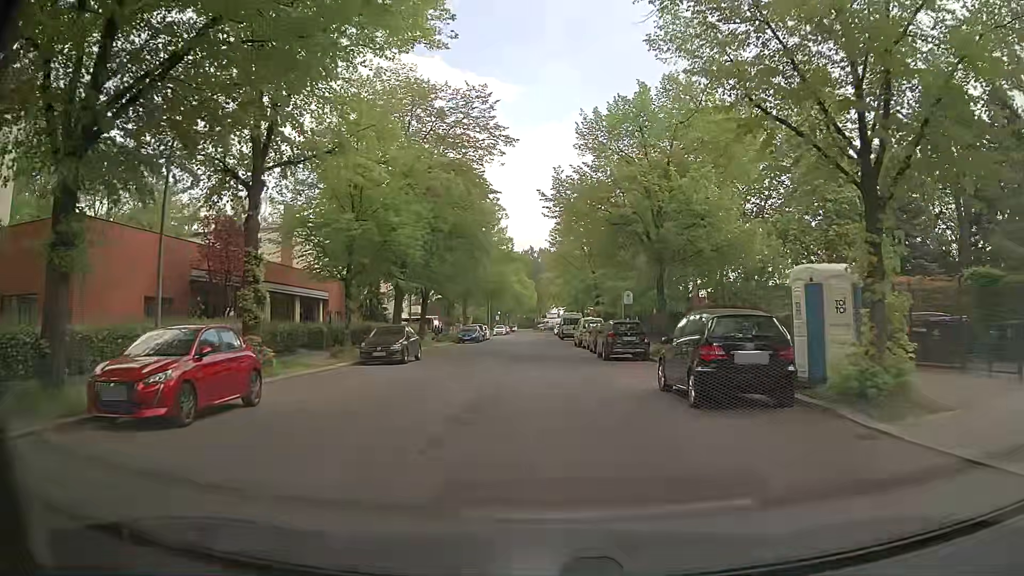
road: residential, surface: asphalt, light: Day
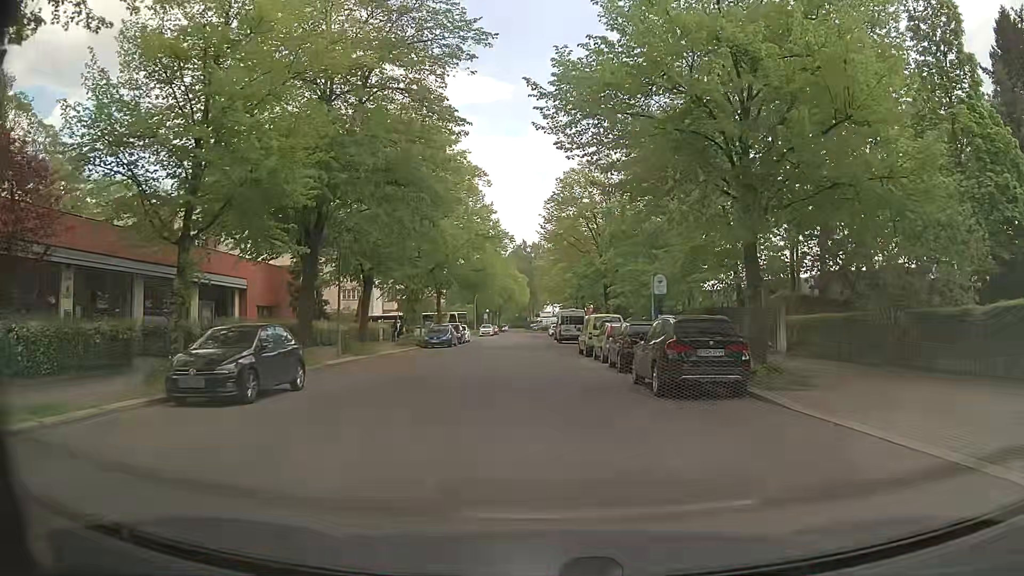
(0.0, +13.3) m; 0°
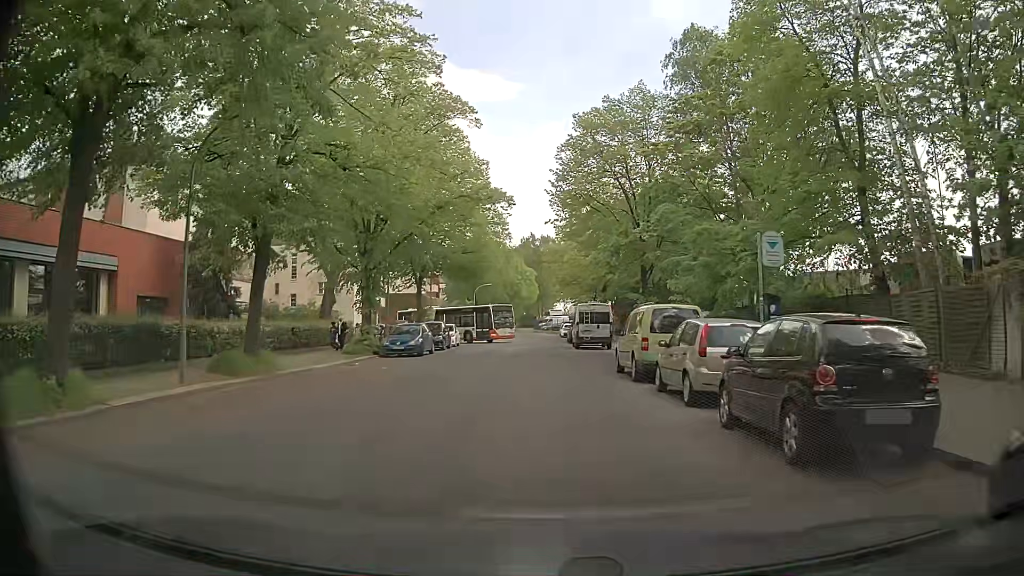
(+0.1, +13.2) m; 0°
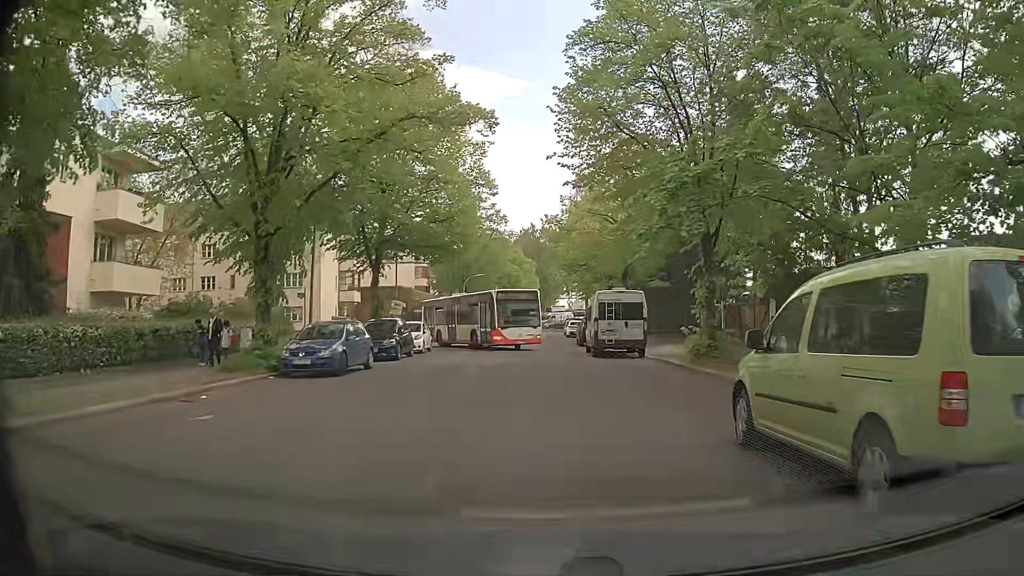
(0.0, +11.9) m; 0°
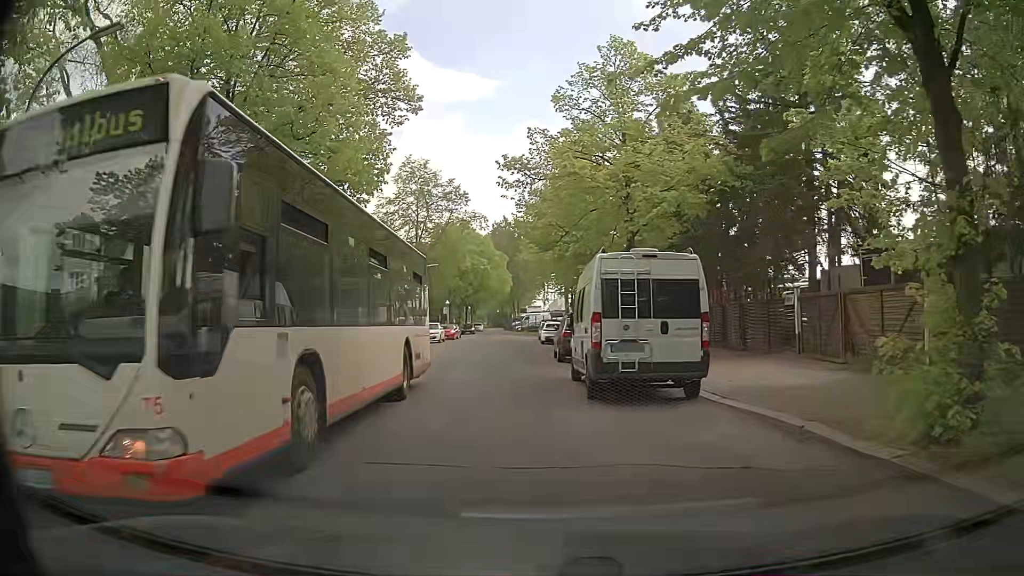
(+0.5, +13.7) m; +1°
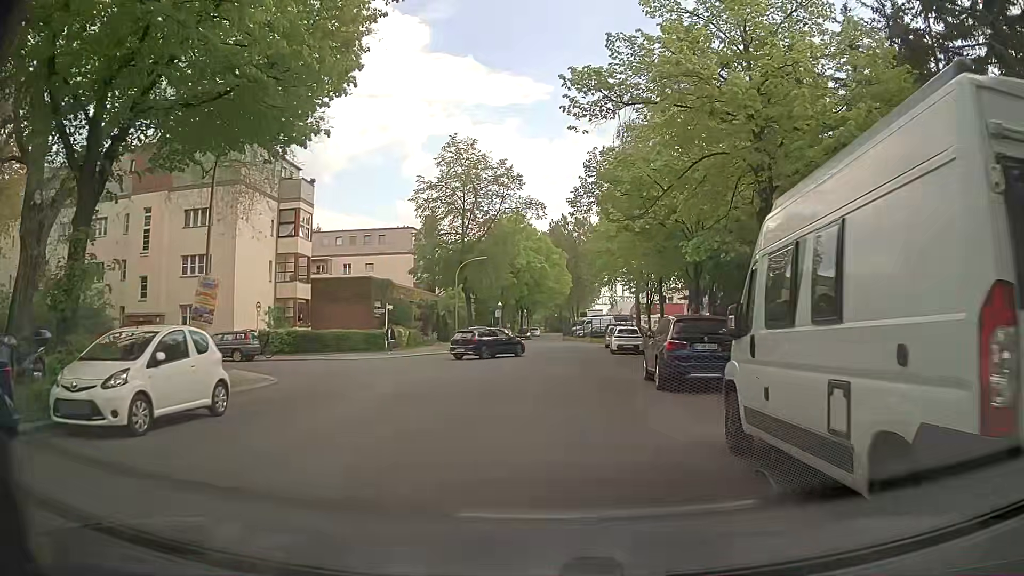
(-0.6, +9.2) m; -6°
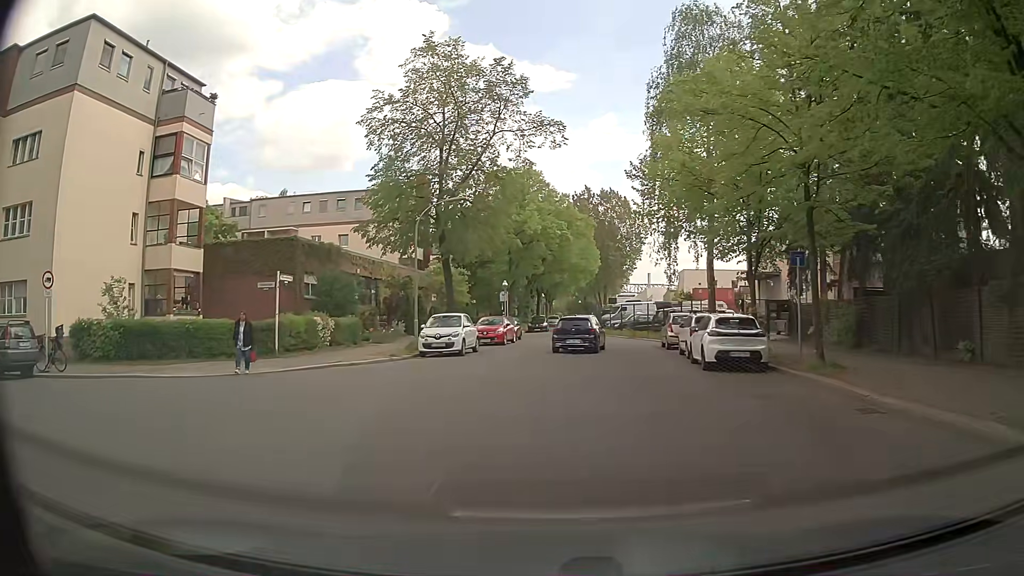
(+0.6, +18.8) m; +1°
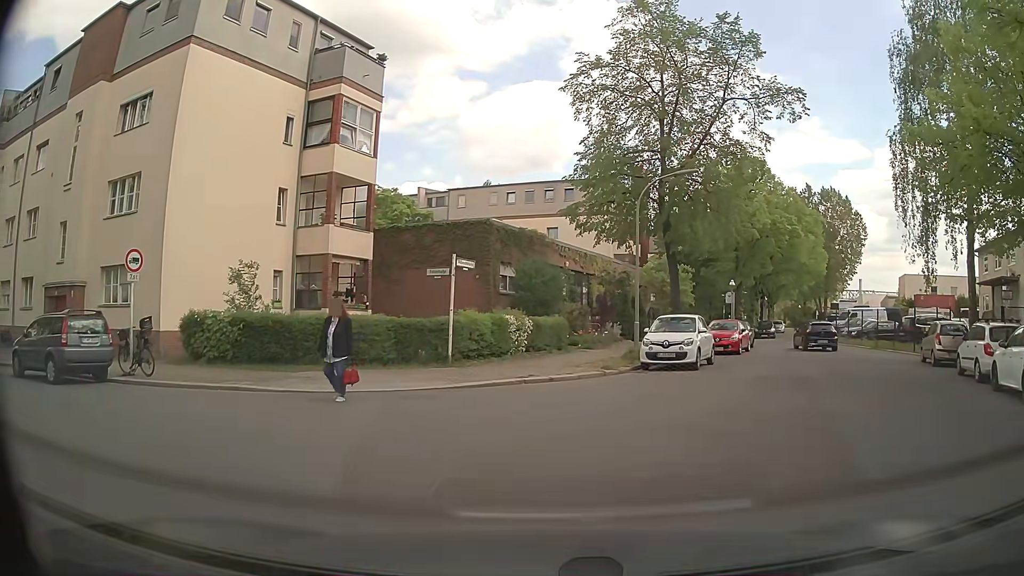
(-0.7, +5.0) m; -16°
